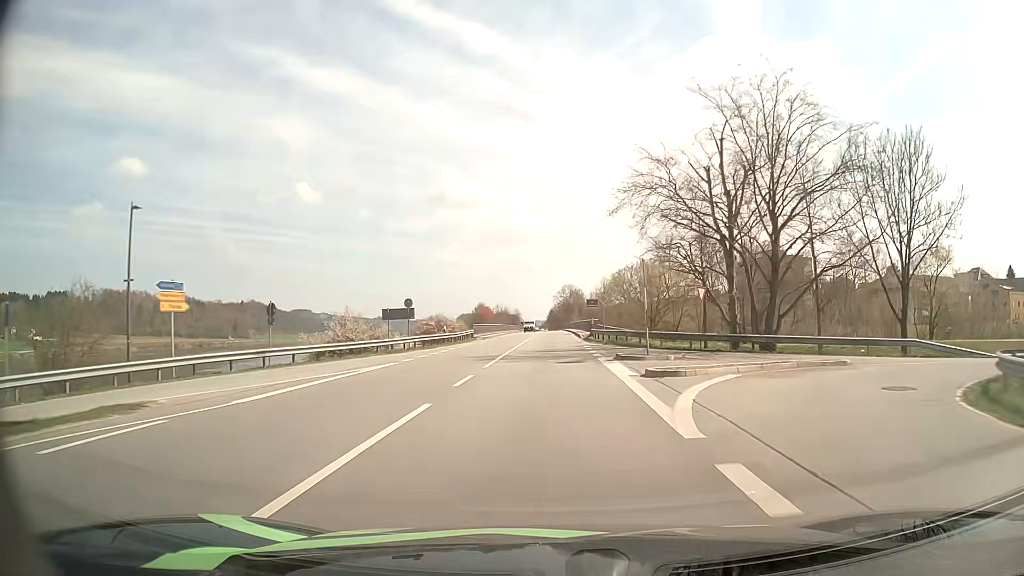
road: primary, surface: asphalt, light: Day
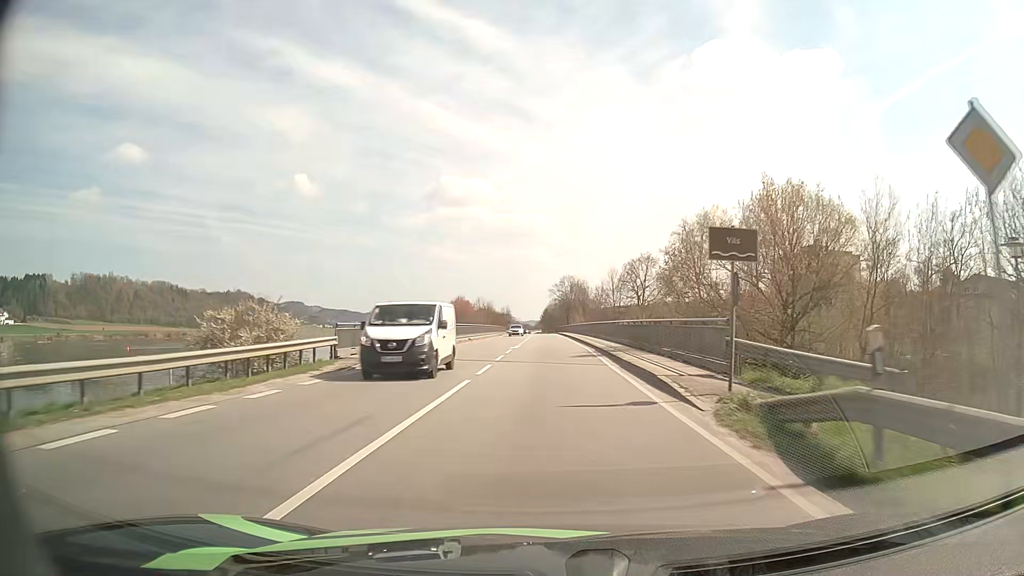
(+0.1, +41.1) m; 0°
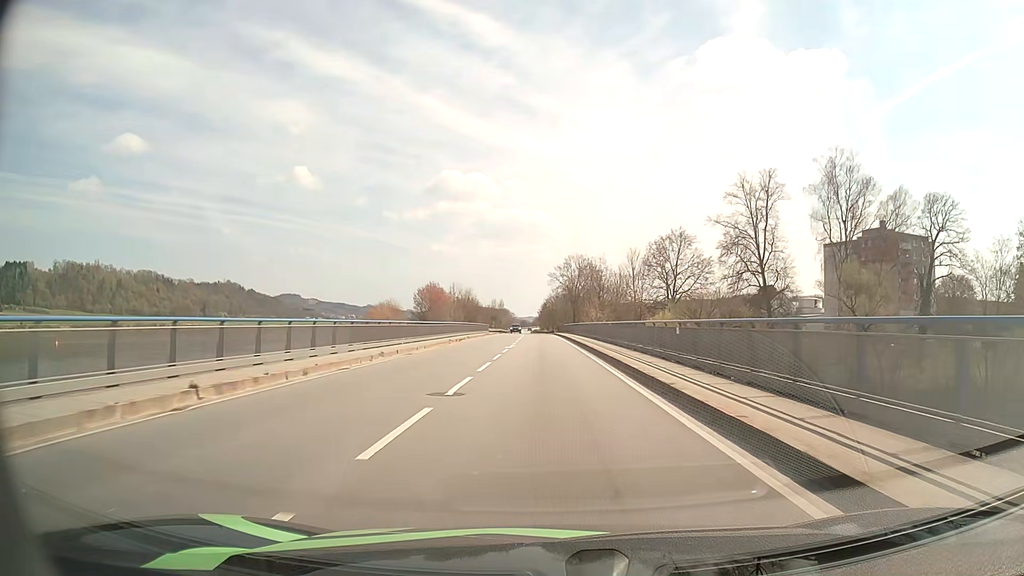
(0.0, +41.5) m; 0°
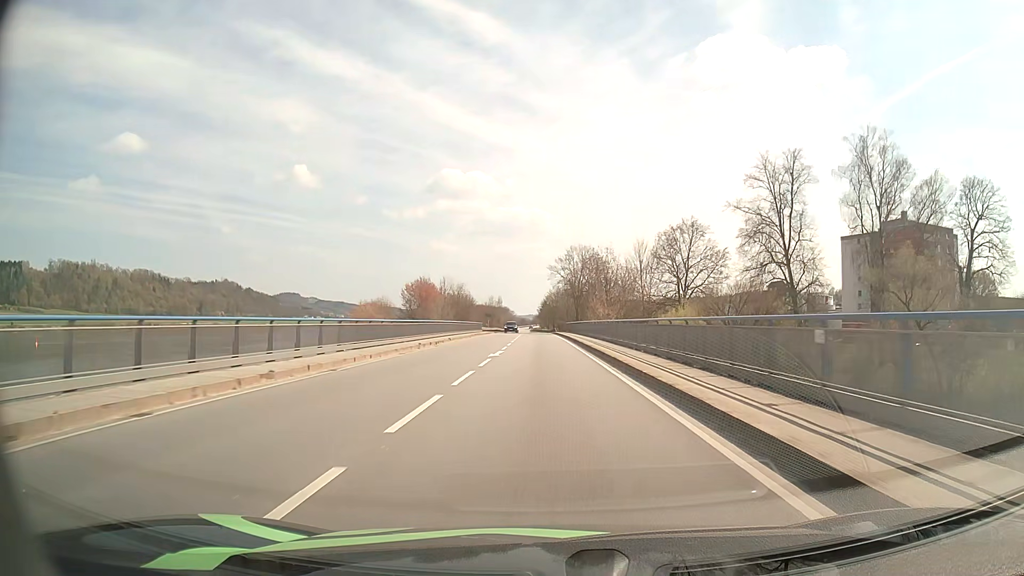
(0.0, +10.6) m; 0°
(0, +10) (0, +20) (0, +30) (0, +40) (0, +50) (-1, +60) (-1, +70) (-1, +80) (-1, +90) (-2, +100) m
